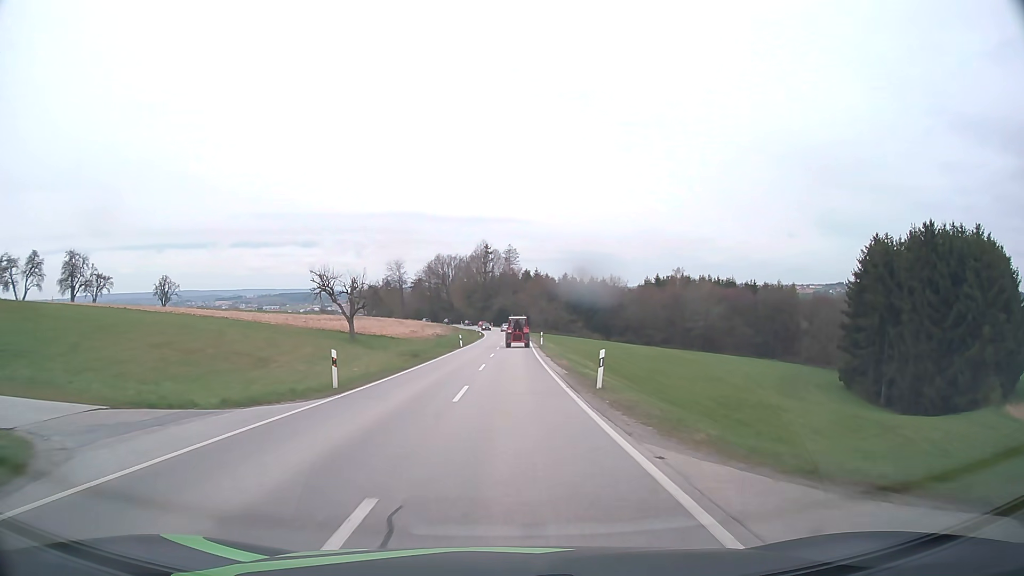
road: secondary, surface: asphalt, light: Day
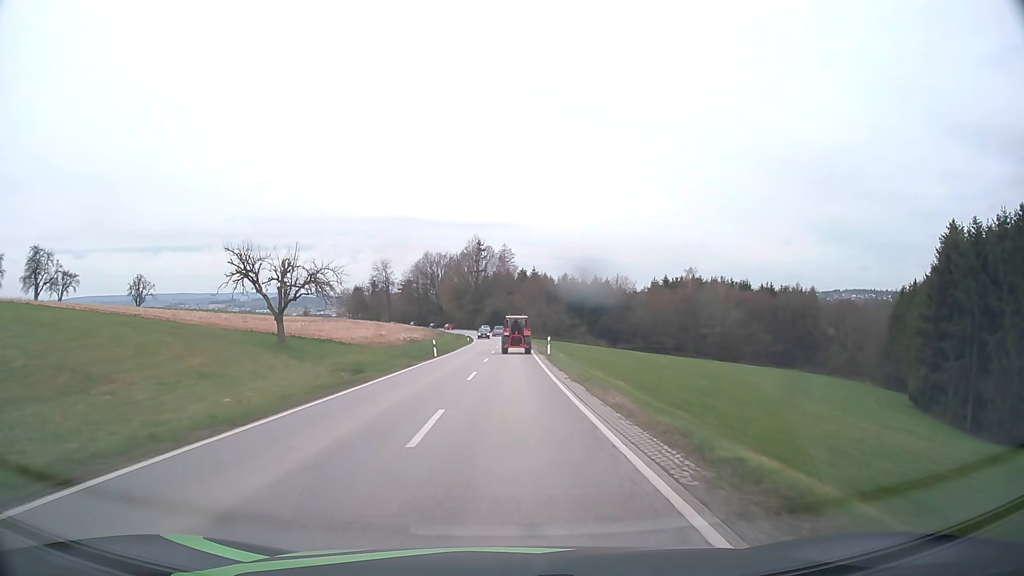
(+0.1, +16.8) m; +1°
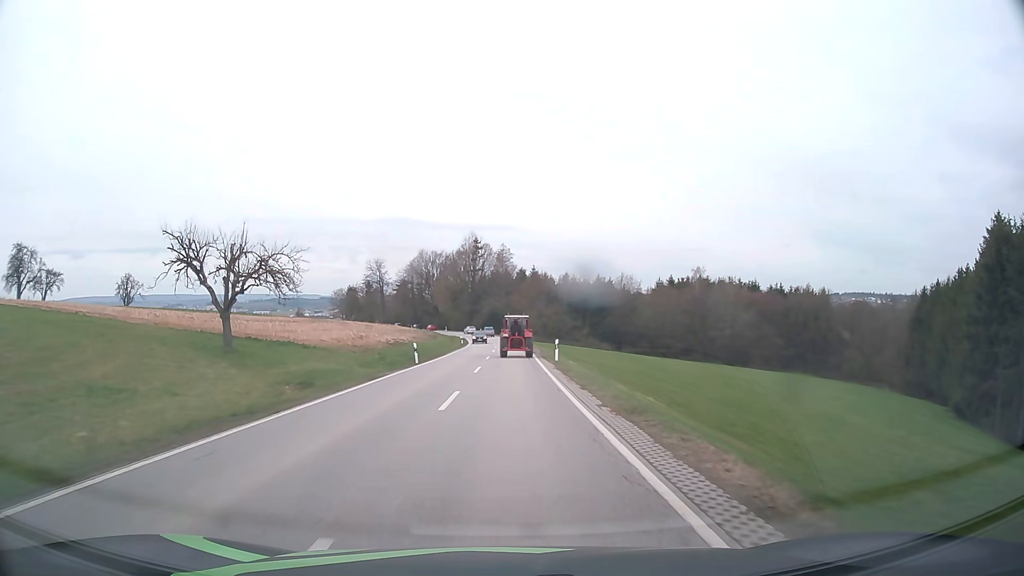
(0.0, +7.8) m; 0°
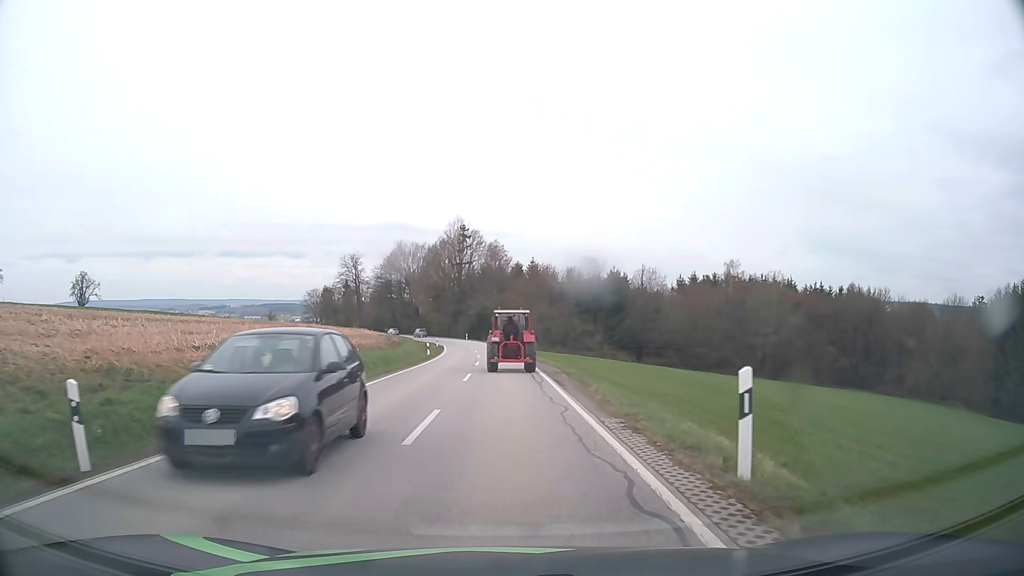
(+0.1, +26.7) m; +1°
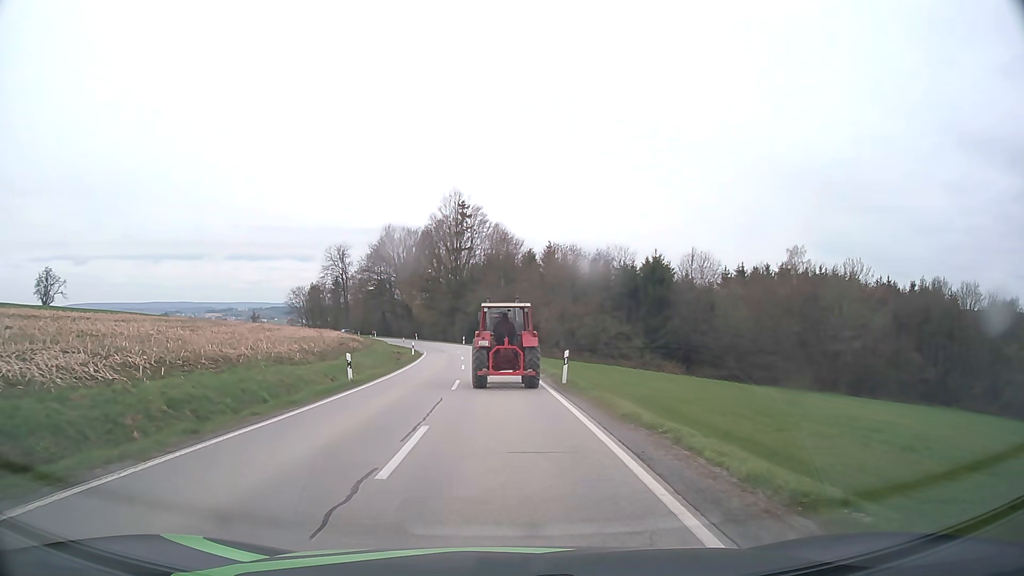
(-0.2, +25.5) m; -1°
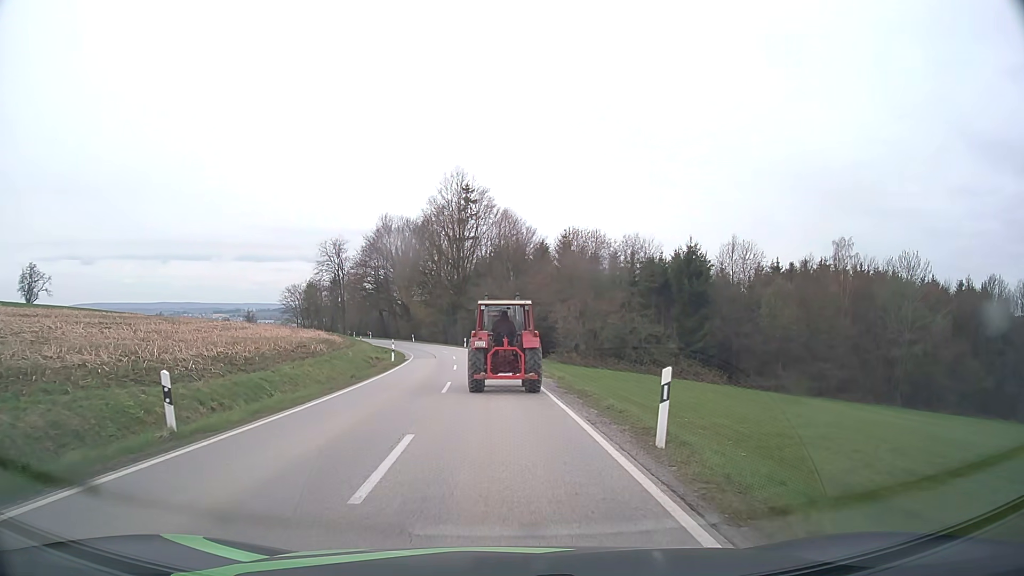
(-0.1, +12.7) m; -1°
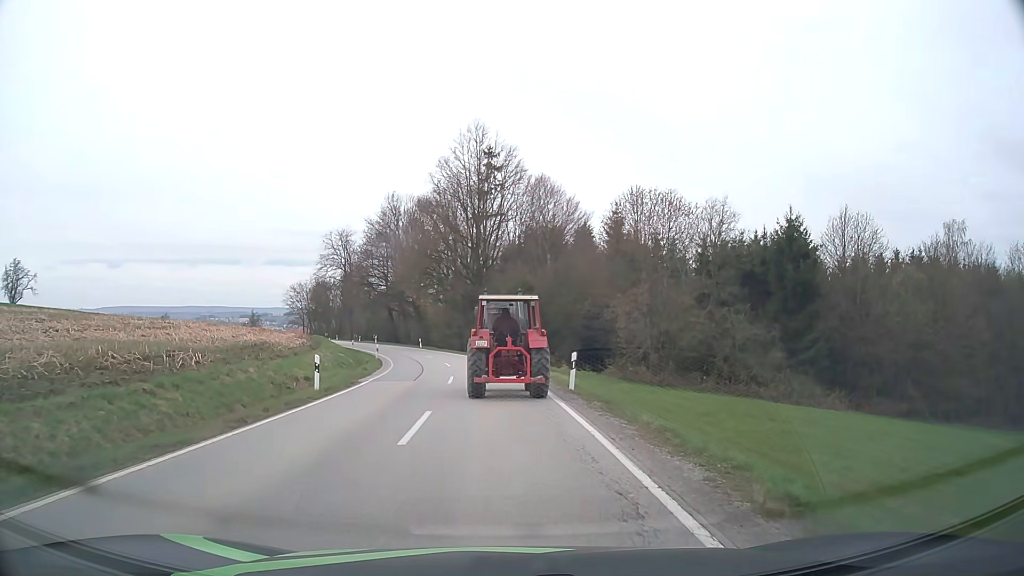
(-0.4, +20.4) m; -2°
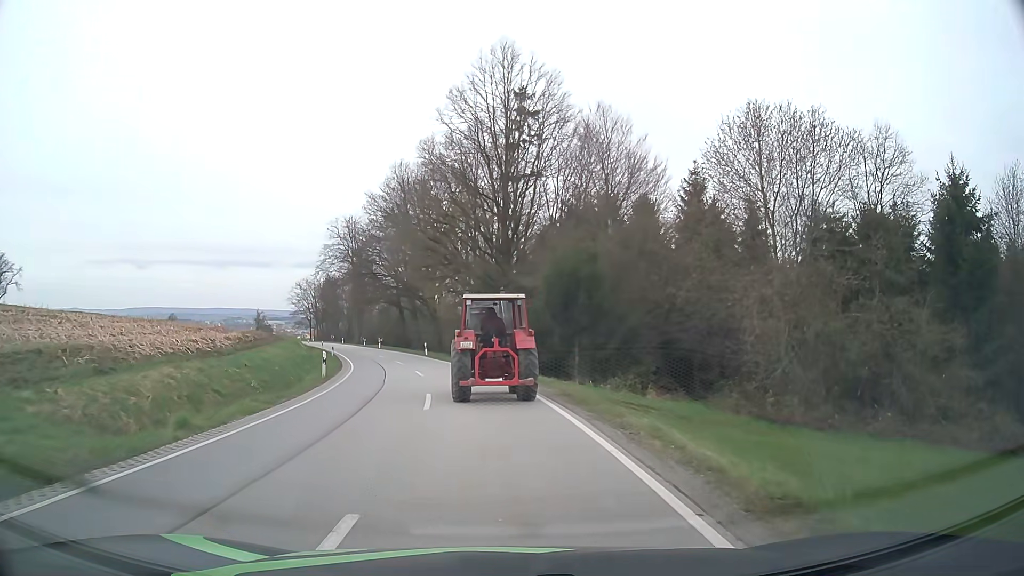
(-0.5, +19.2) m; -3°
(0, +10) (-1, +20) (-3, +30) (-5, +40) (-8, +49) (-11, +58) (-15, +68) (-19, +77) (-22, +87) (-25, +96) m
